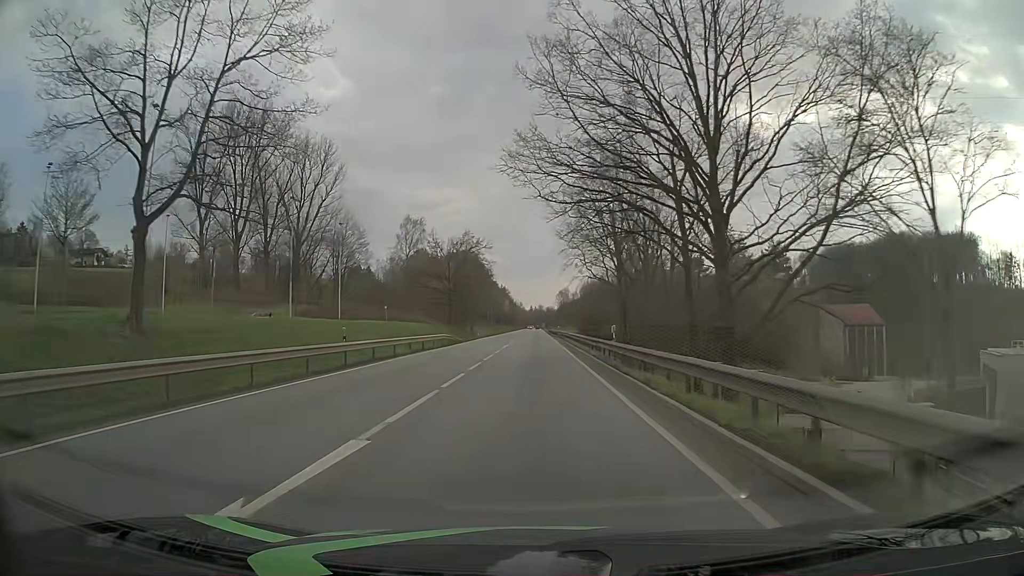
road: primary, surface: asphalt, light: Day
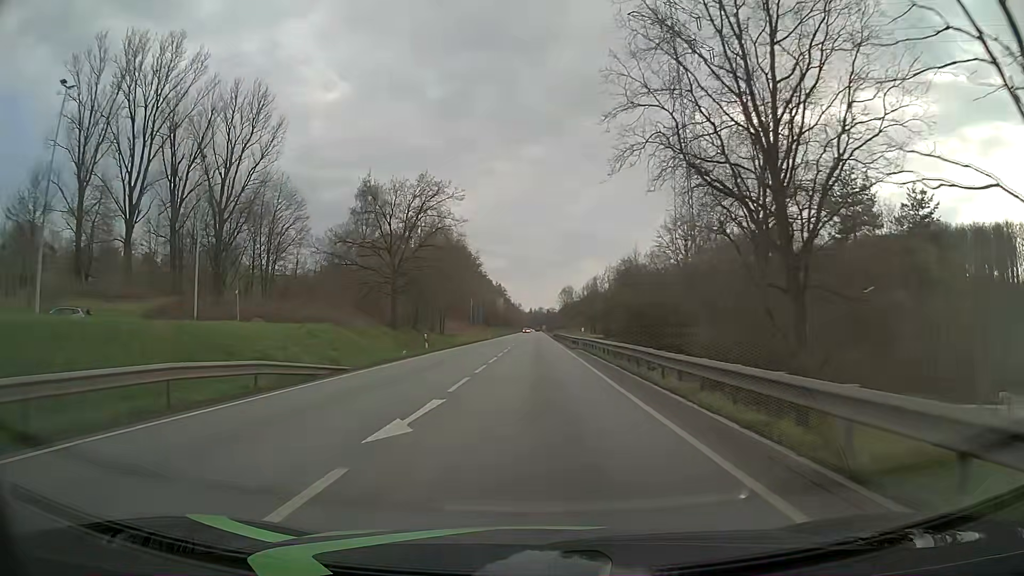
(-0.2, +36.9) m; 0°
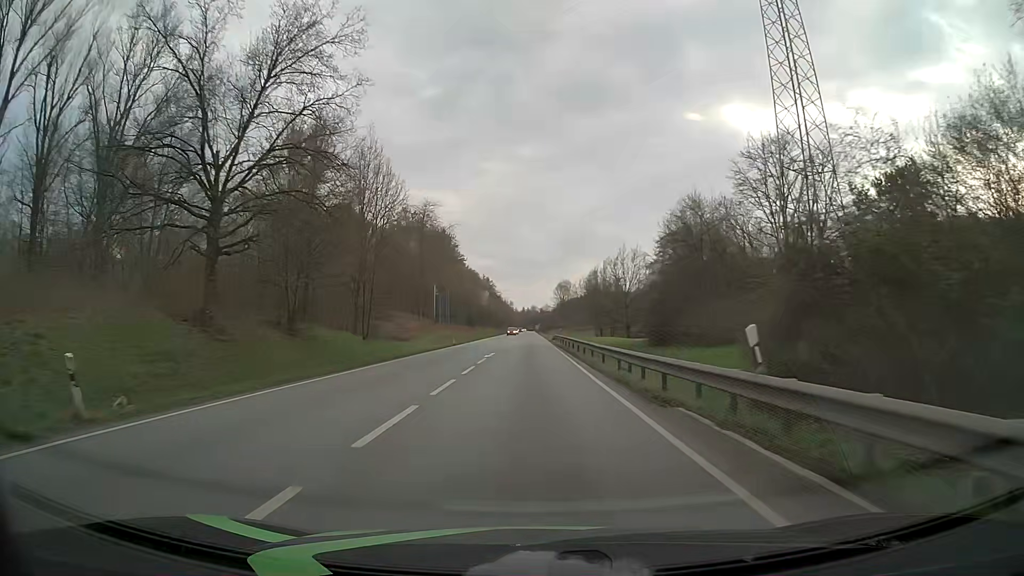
(+0.2, +31.3) m; +1°
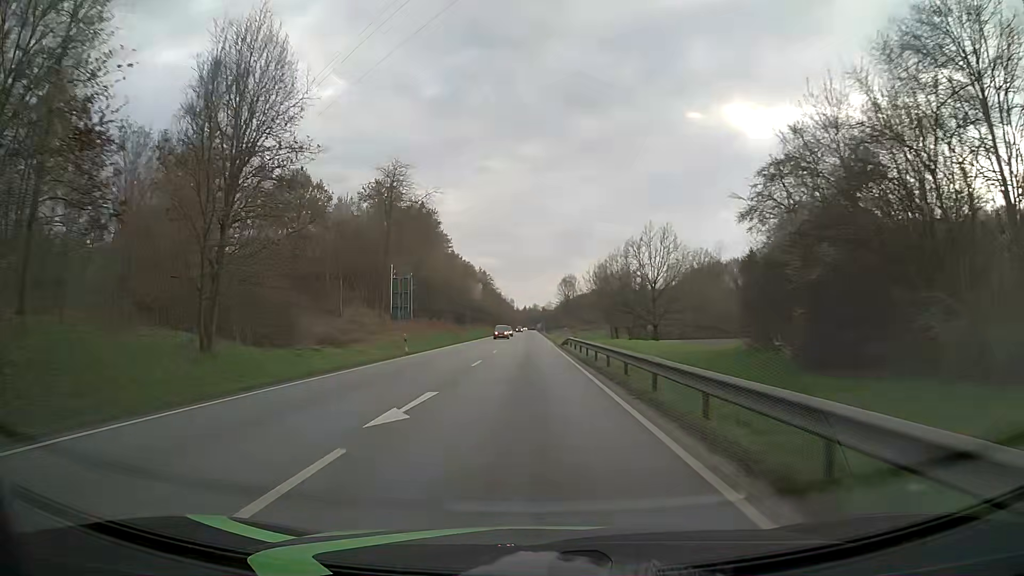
(0.0, +22.3) m; 0°
